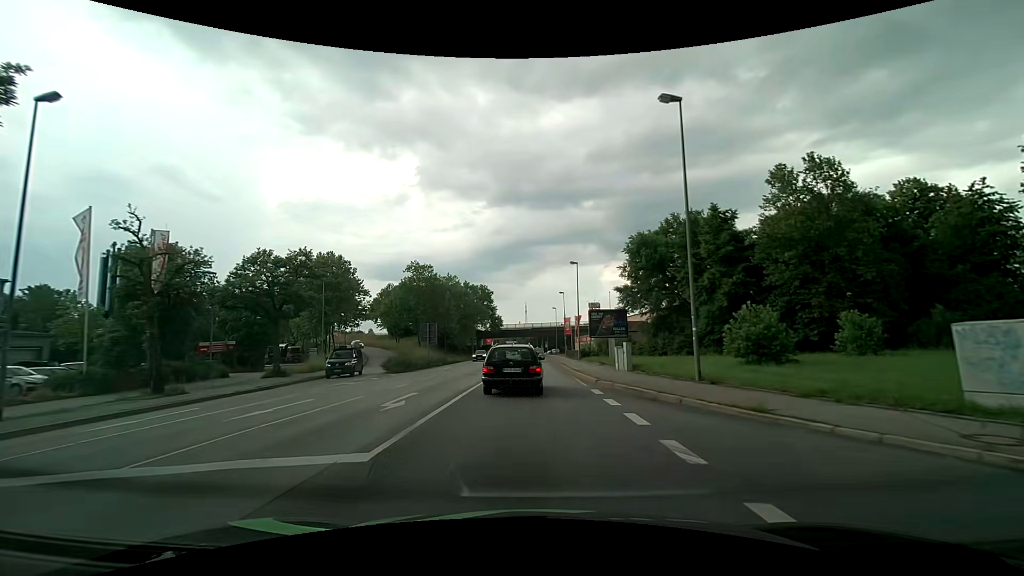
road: primary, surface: asphalt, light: Day
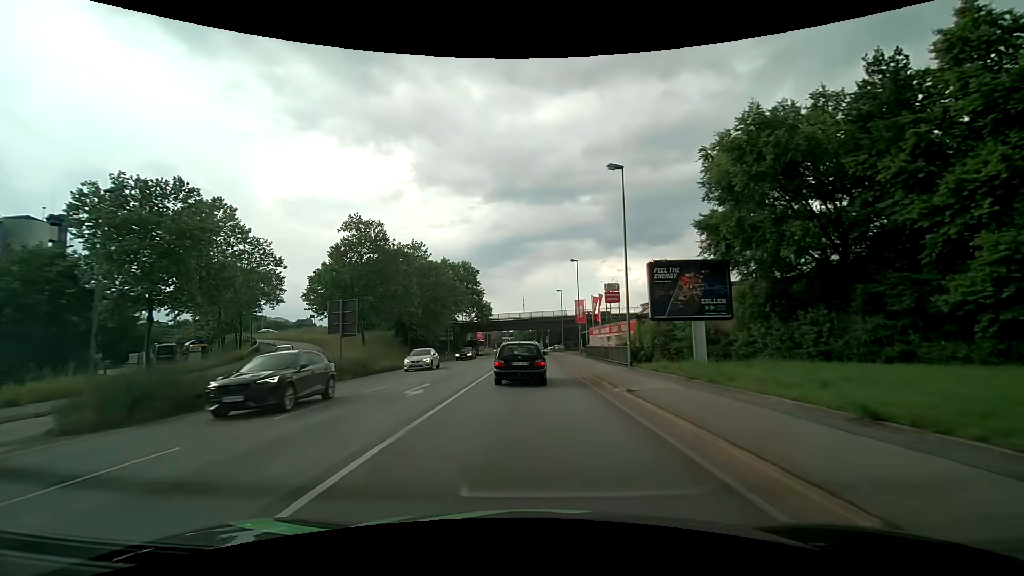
(-0.1, +27.2) m; 0°
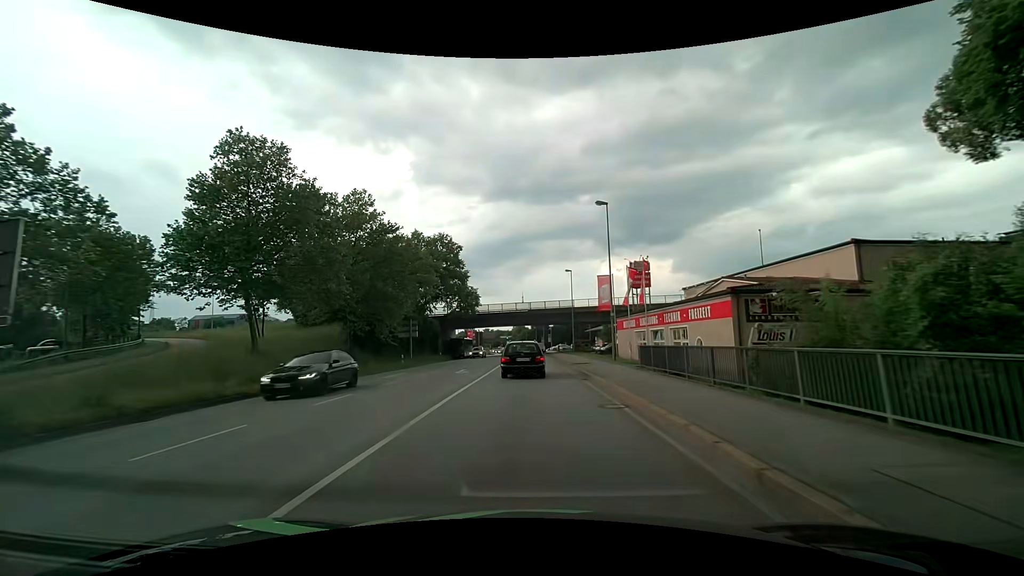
(-0.1, +22.0) m; 0°
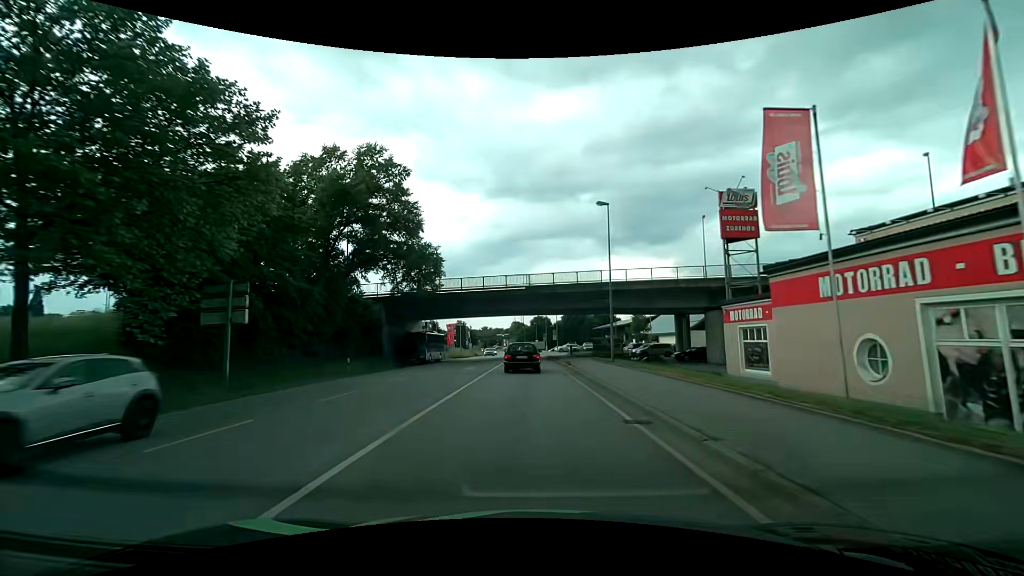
(+0.1, +29.5) m; 0°
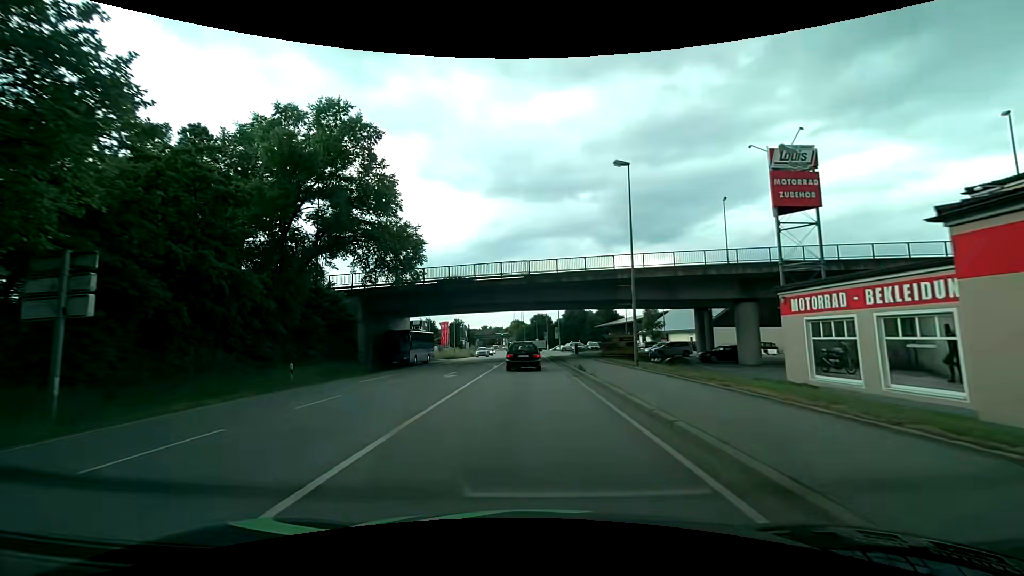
(0.0, +7.0) m; 0°
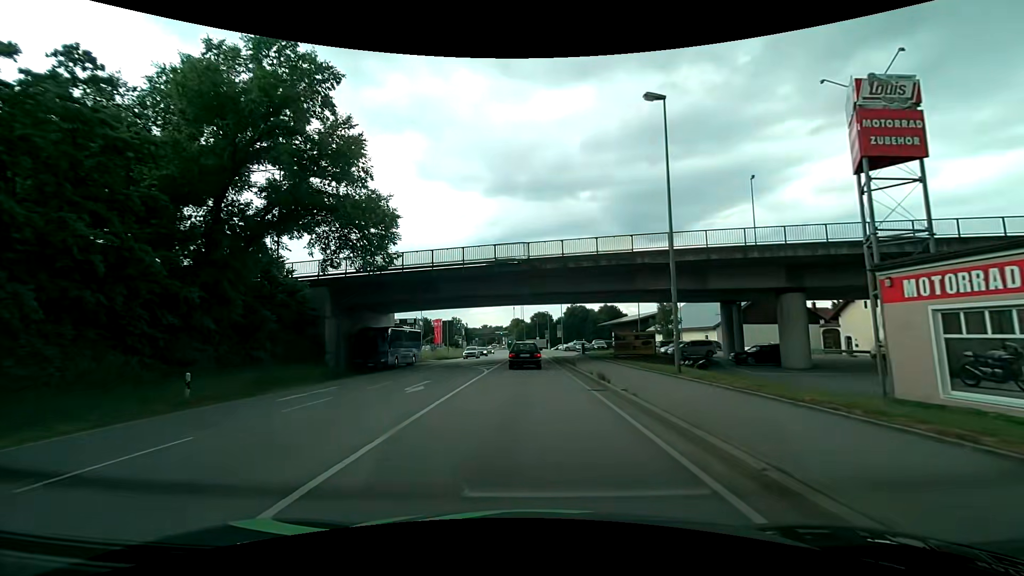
(0.0, +6.8) m; 0°
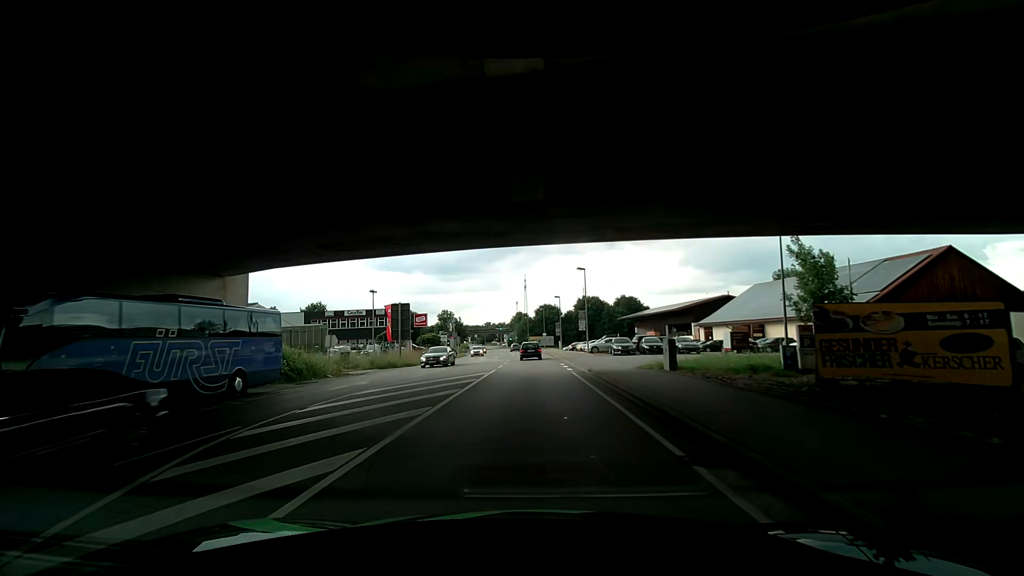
(+0.1, +28.3) m; 0°
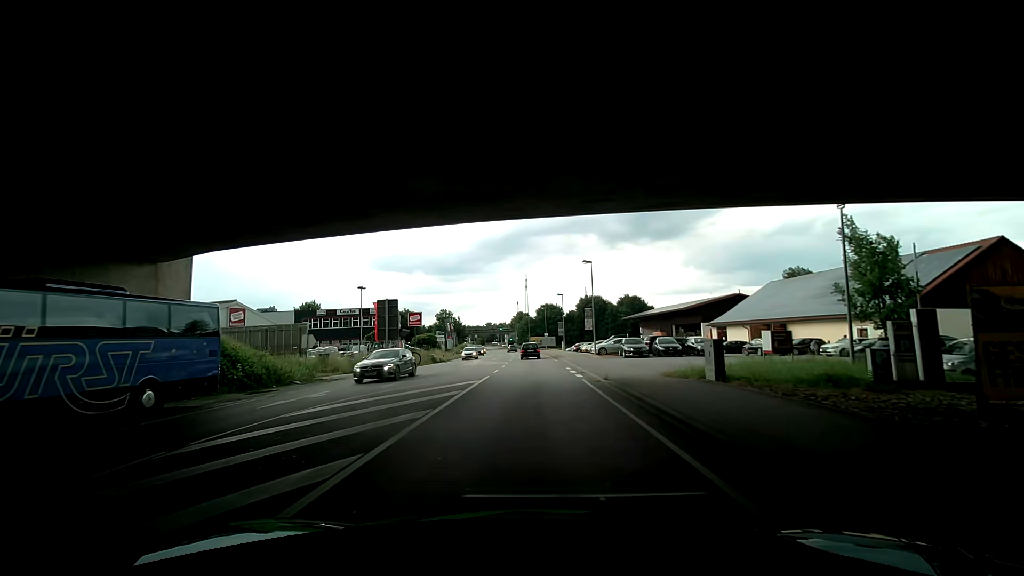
(0.0, +4.3) m; 0°
